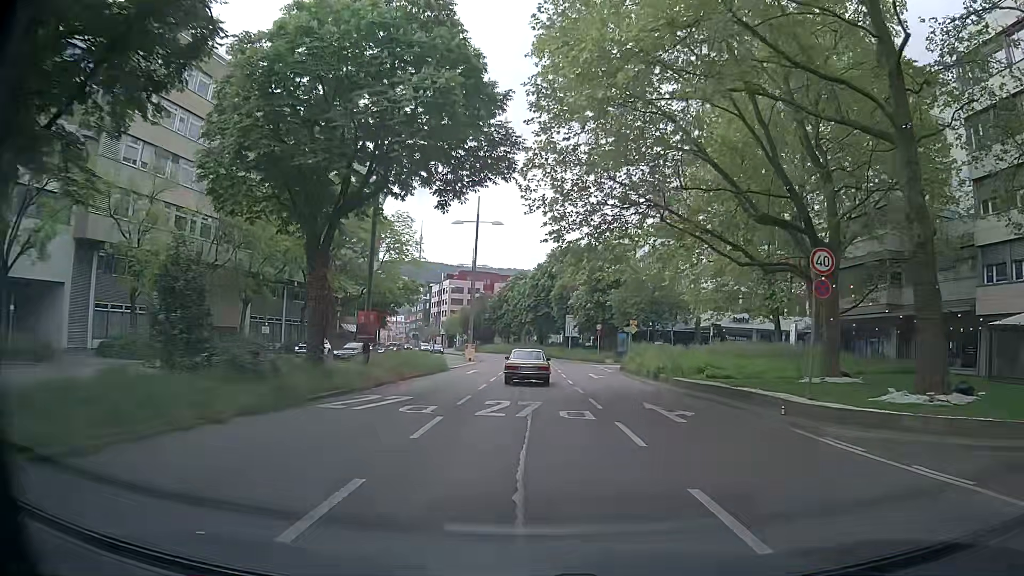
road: primary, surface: asphalt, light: Day
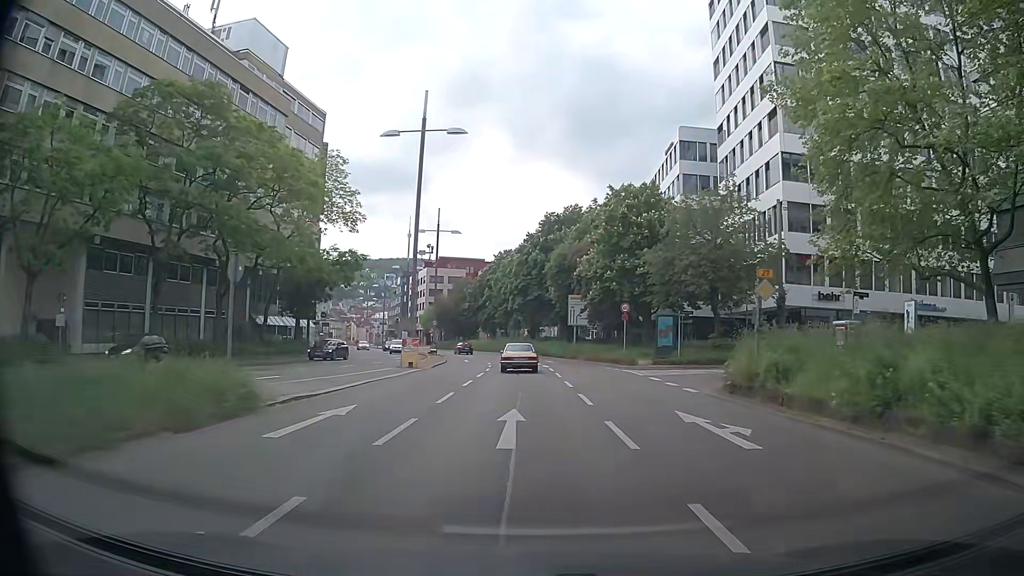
(0.0, +25.1) m; 0°
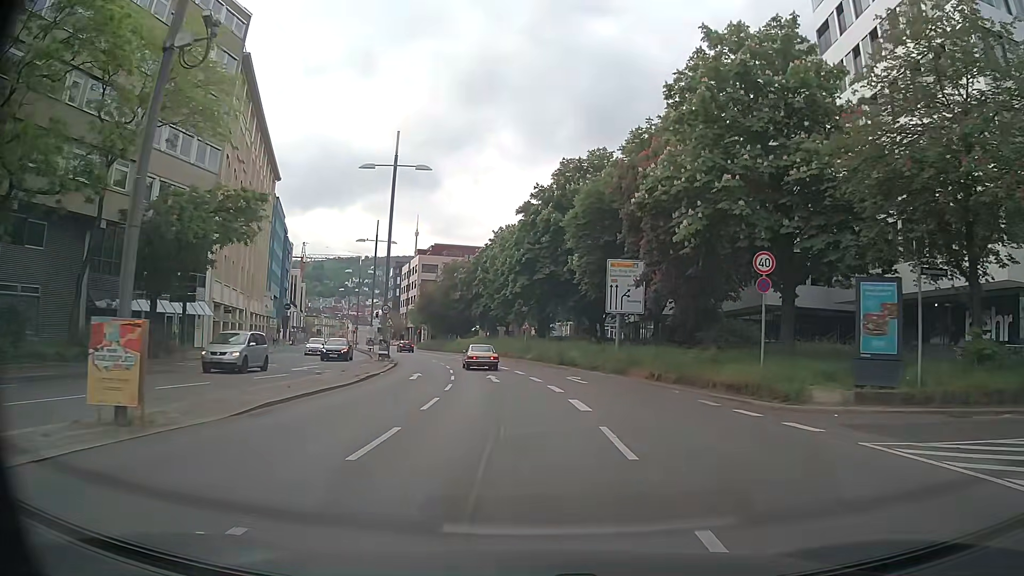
(0.0, +25.2) m; 0°
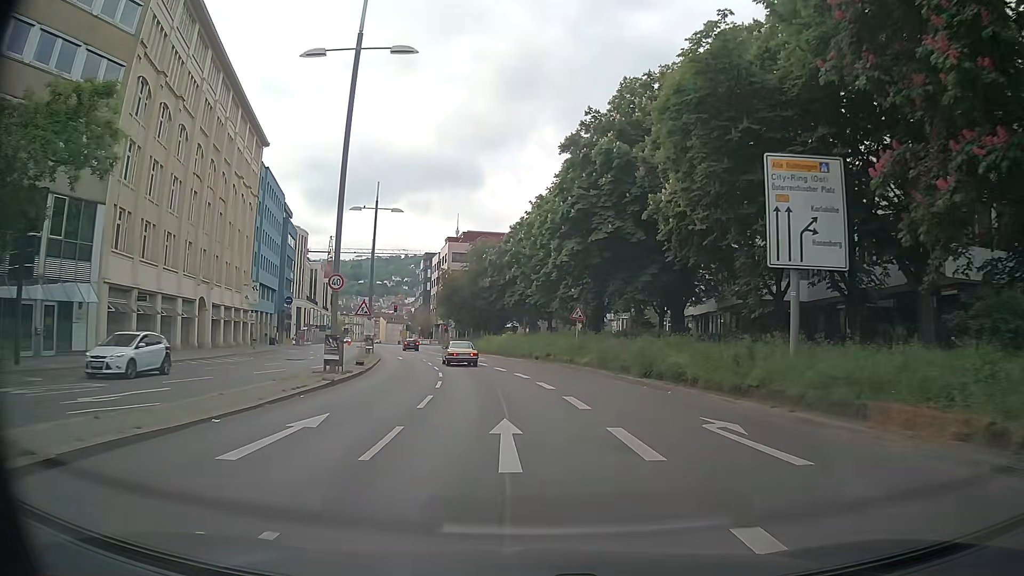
(-0.5, +18.2) m; -3°
